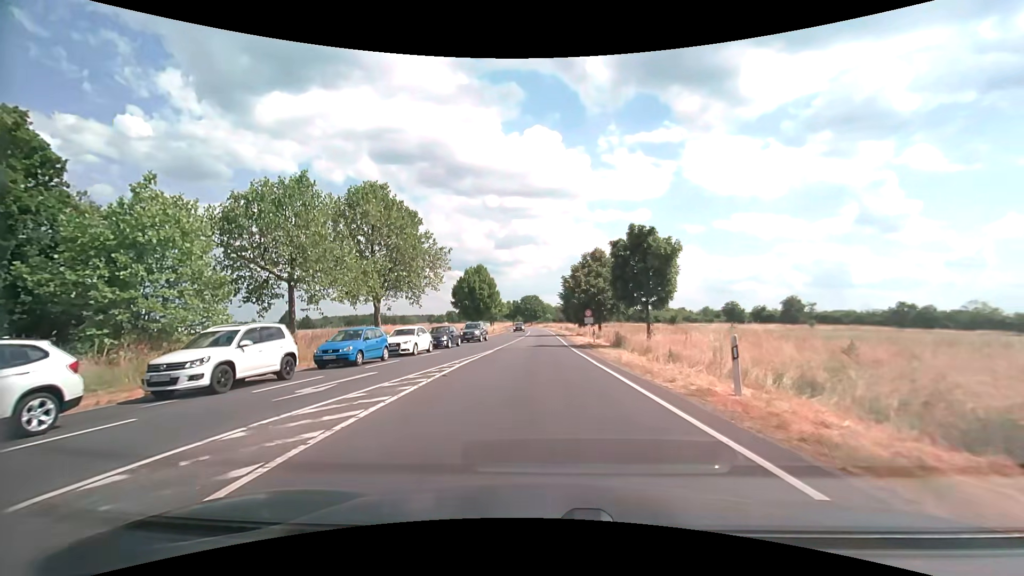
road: secondary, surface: asphalt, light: Day
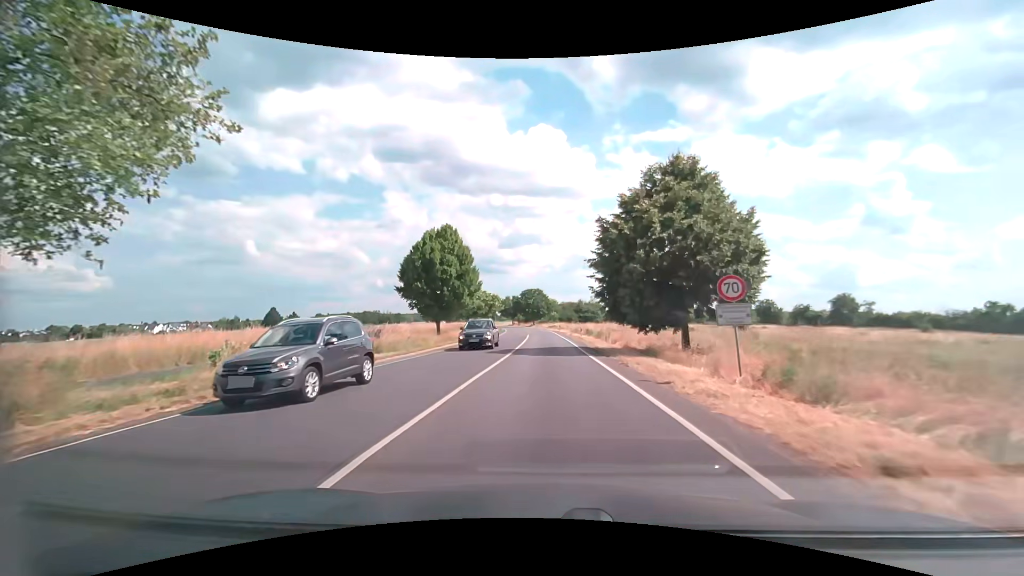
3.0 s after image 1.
(-0.5, +31.2) m; 0°
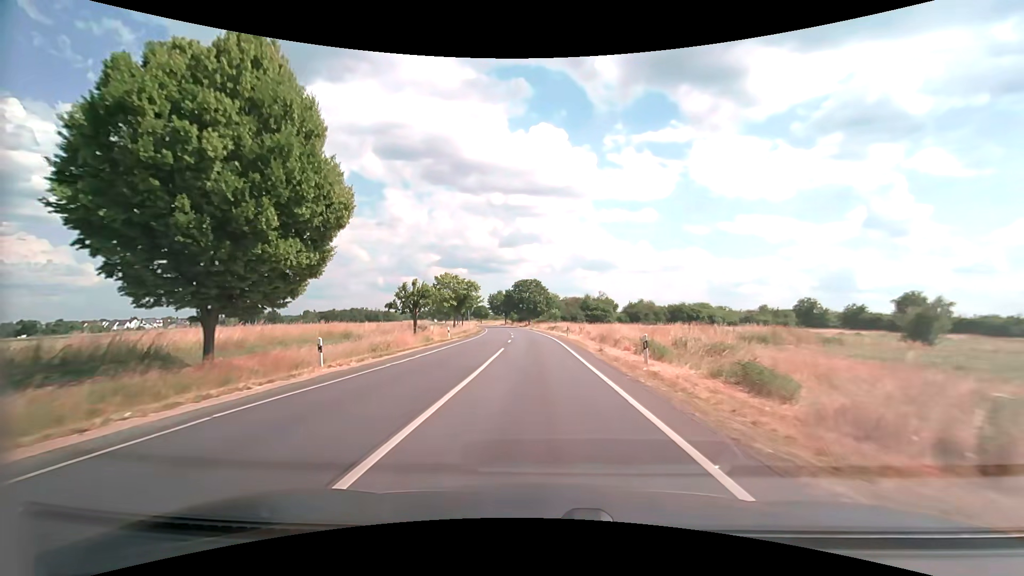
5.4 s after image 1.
(+0.2, +31.4) m; 0°
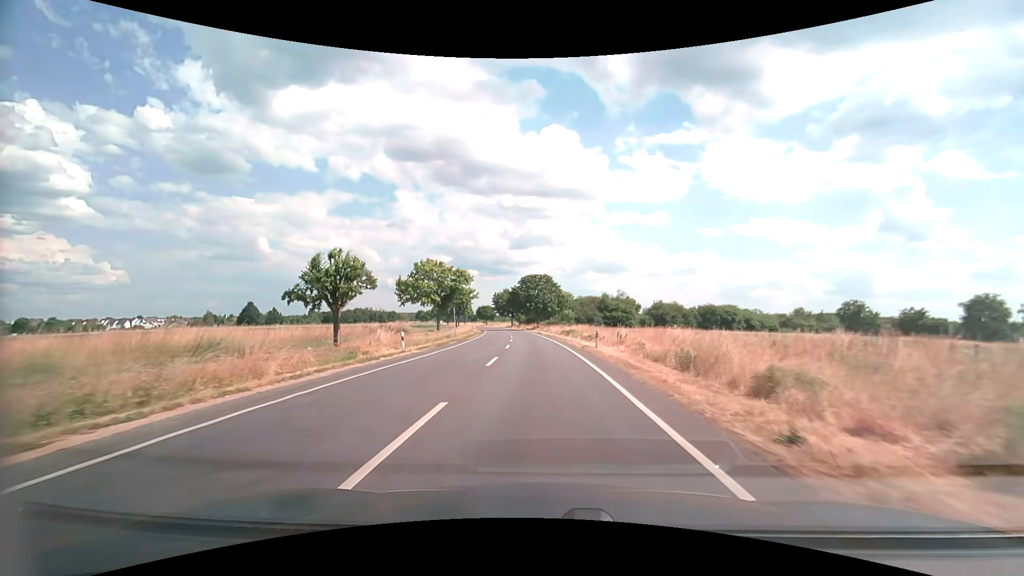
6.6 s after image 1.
(-0.1, +17.0) m; -1°
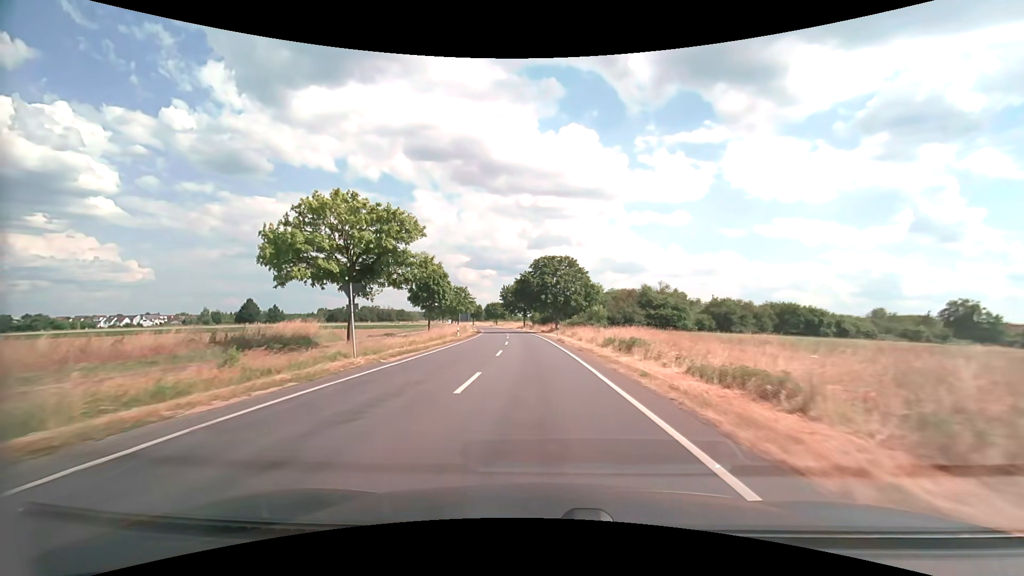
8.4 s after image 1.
(-0.3, +28.4) m; -2°
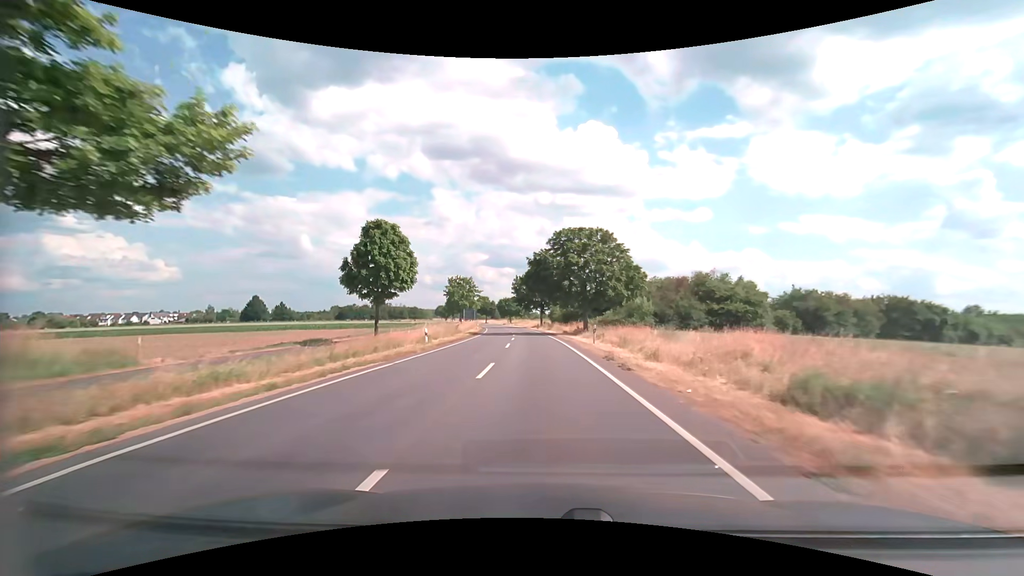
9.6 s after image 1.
(-0.4, +20.4) m; -2°
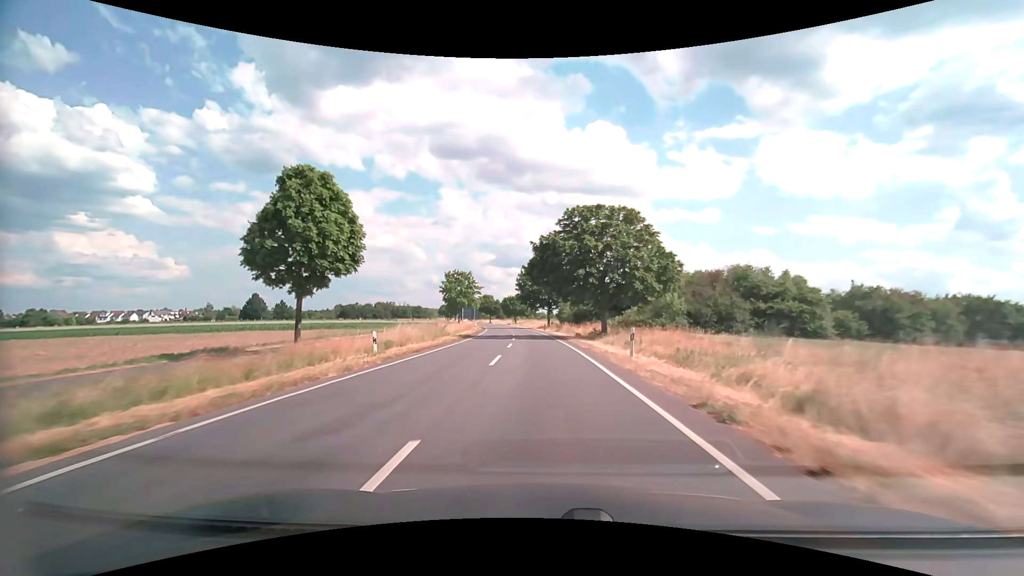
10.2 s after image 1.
(0.0, +10.2) m; -1°
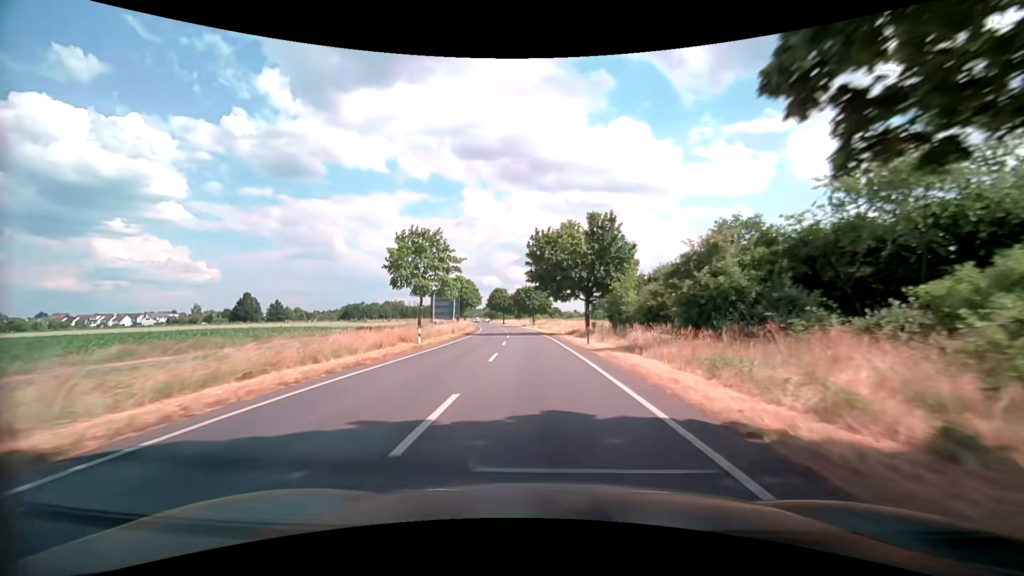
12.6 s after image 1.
(-0.8, +40.5) m; -3°
(0, +10) (0, +20) (-1, +30) (-1, +40) (-2, +50) (-3, +60) (-4, +70) (-5, +80) (-6, +90) (-8, +100) m
